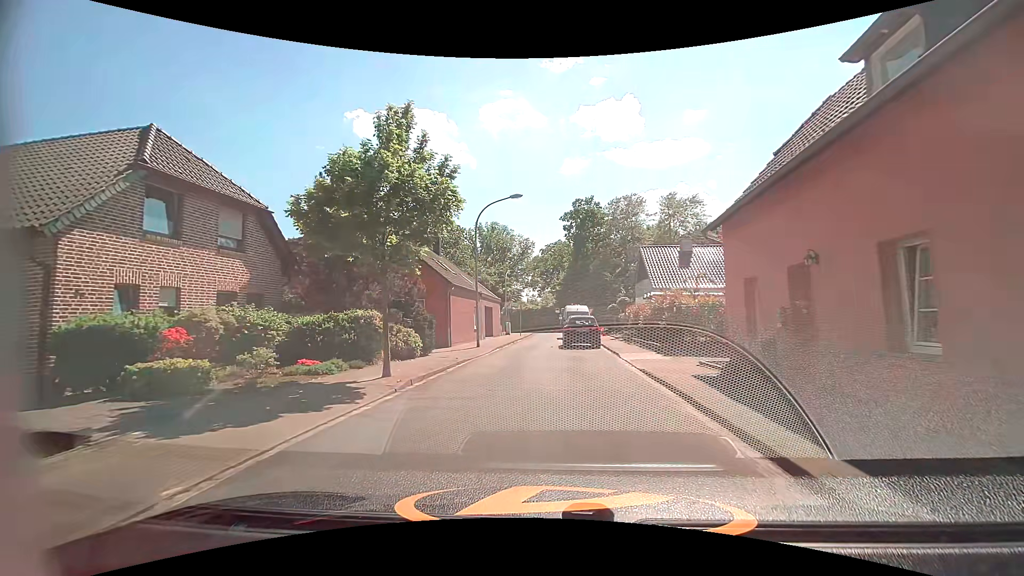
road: residential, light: Day
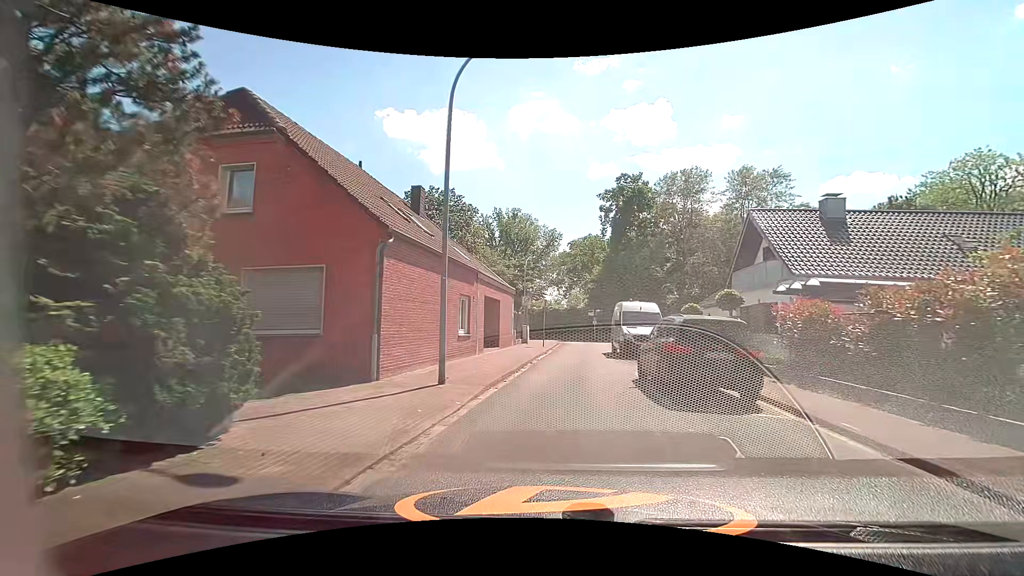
(-0.5, +15.1) m; 0°
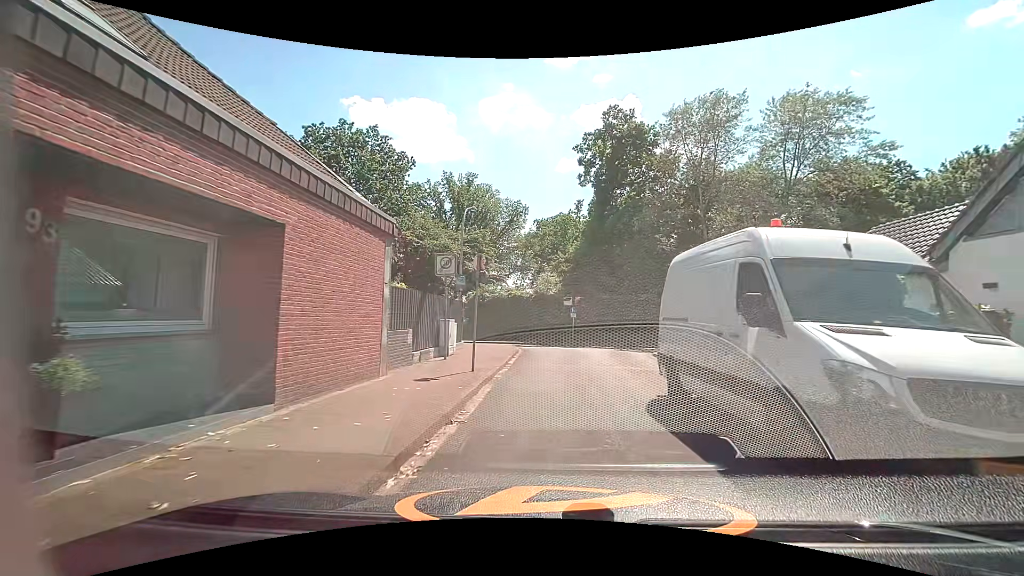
(+0.3, +17.7) m; +3°
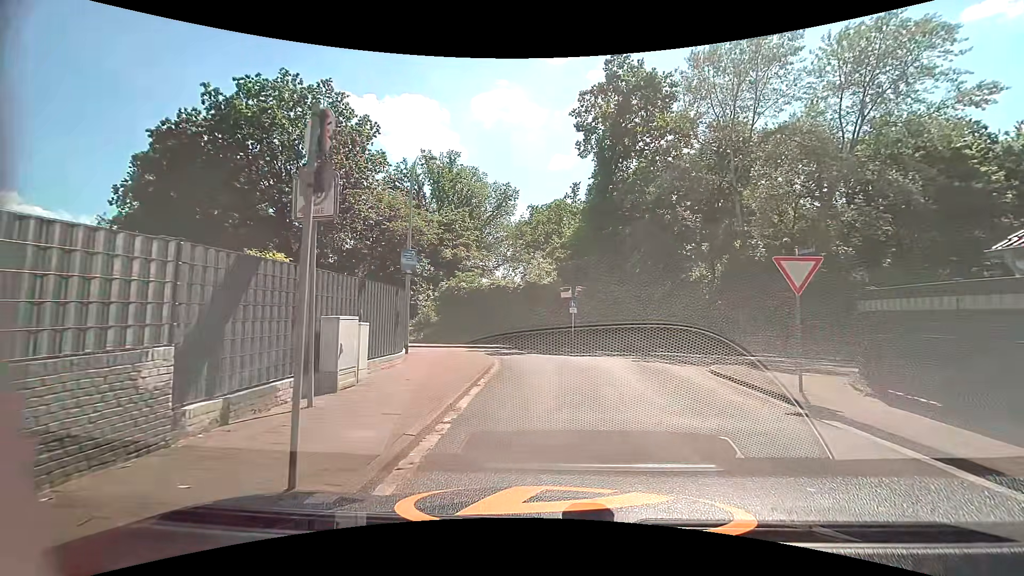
(0.0, +8.1) m; 0°
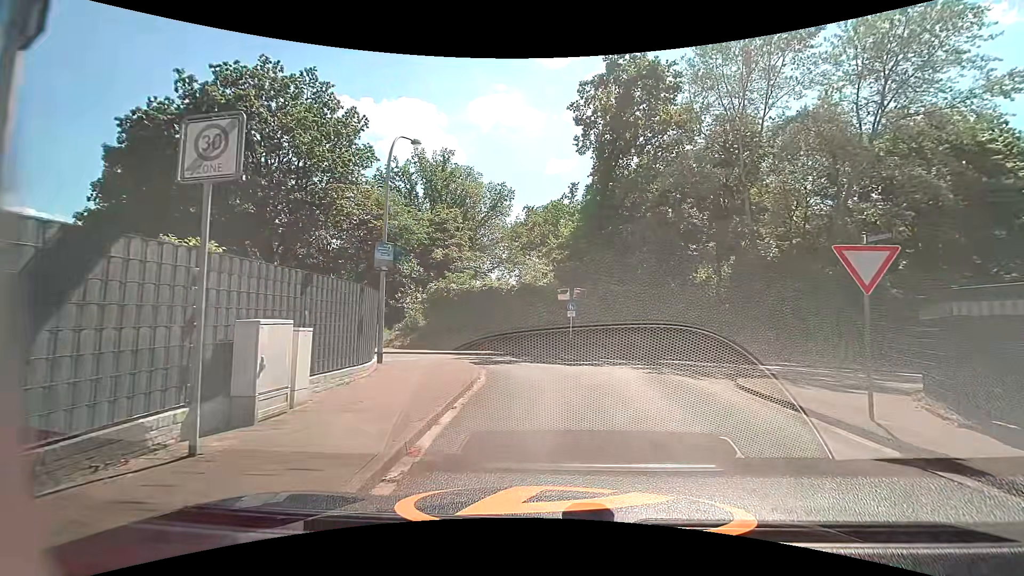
(0.0, +2.1) m; -1°
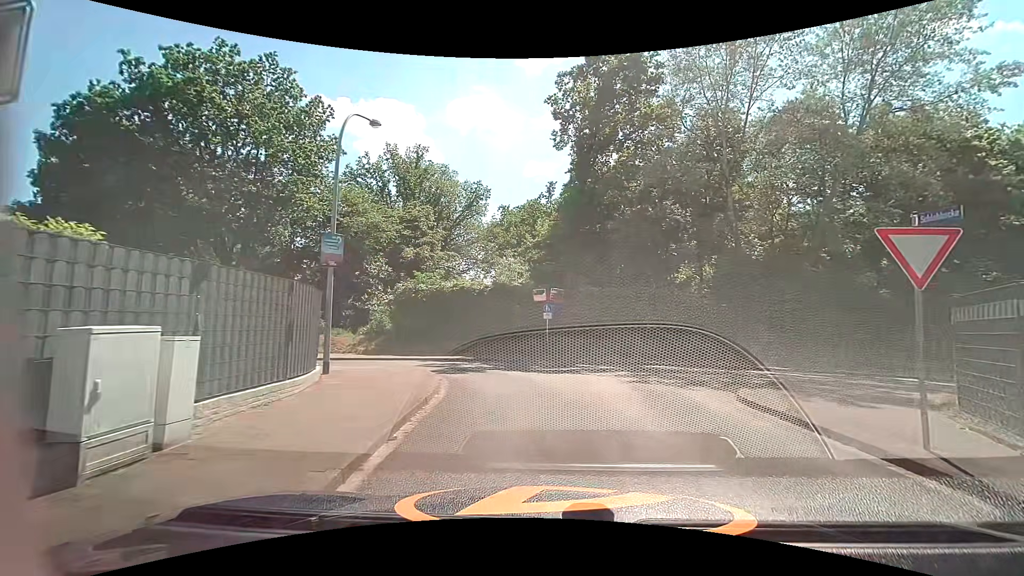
(0.0, +1.7) m; +5°
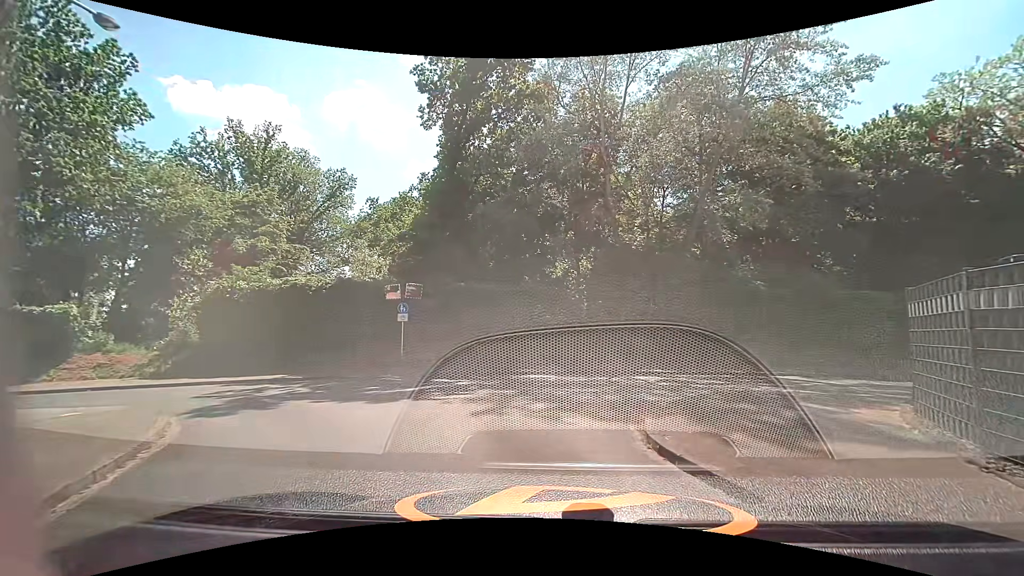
(+0.6, +4.4) m; +12°
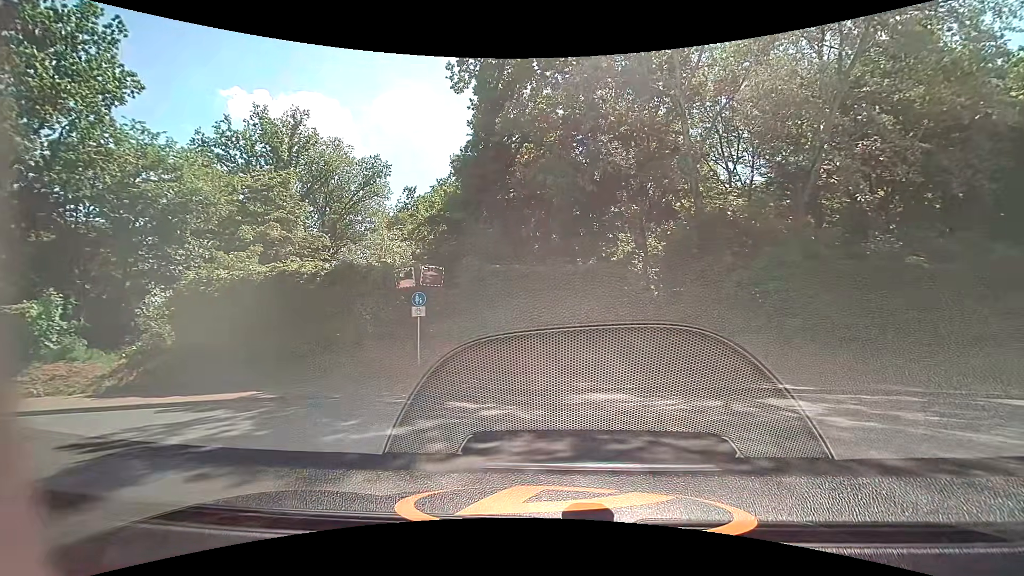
(-0.3, +5.2) m; -6°
